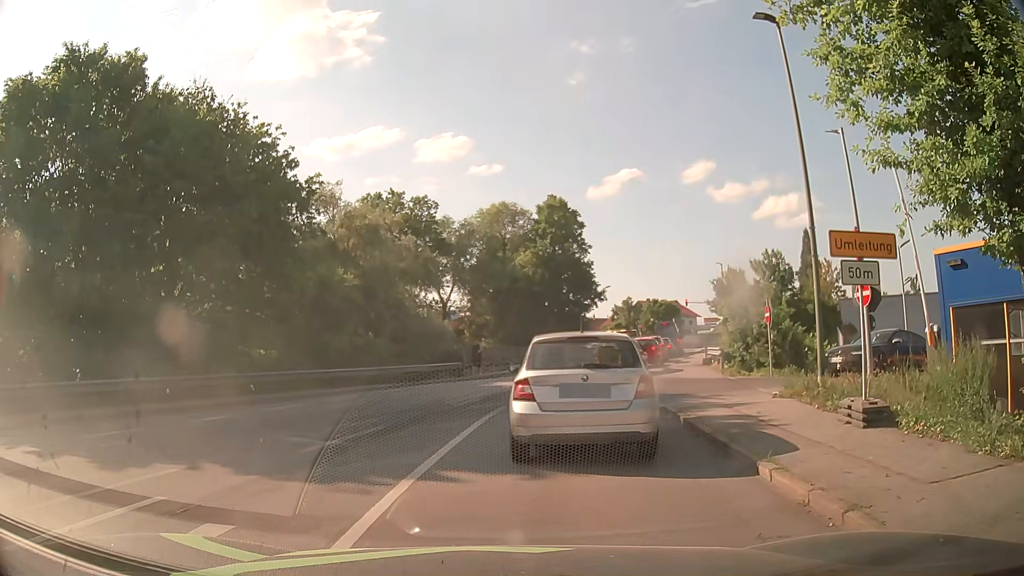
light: Day
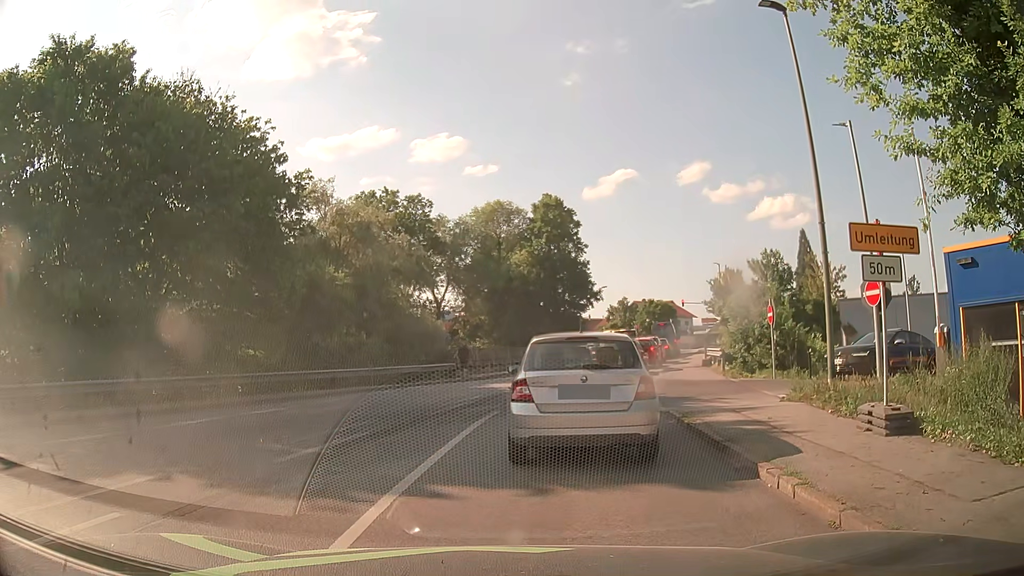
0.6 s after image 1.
(0.0, +0.7) m; 0°
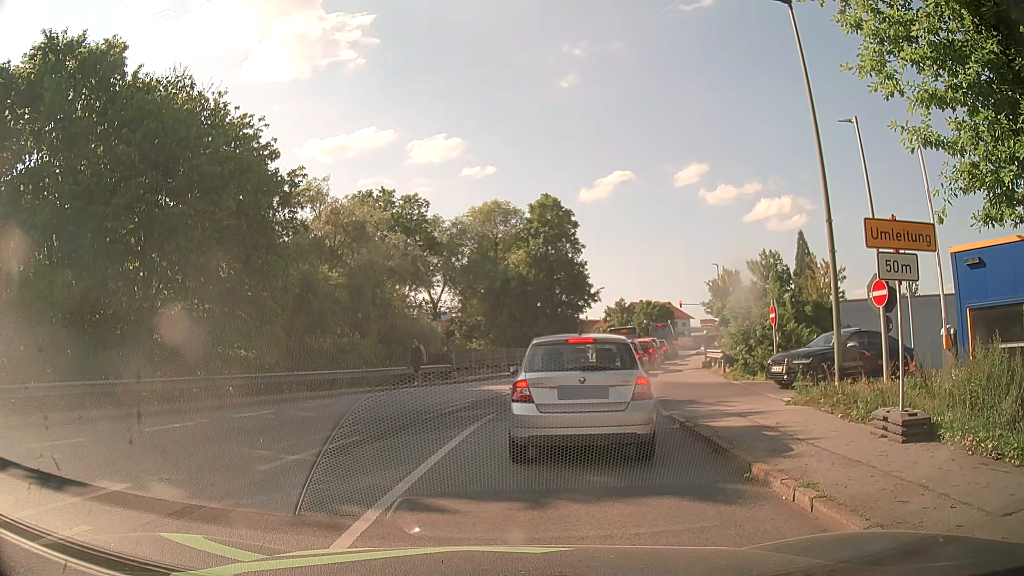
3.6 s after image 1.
(0.0, +0.5) m; 0°
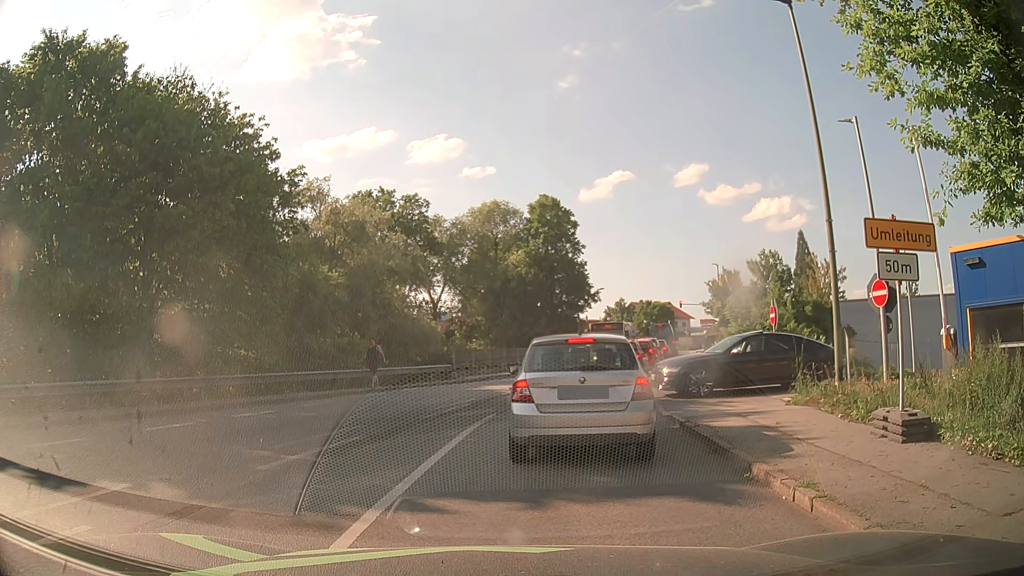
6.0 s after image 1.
(0.0, 0.0) m; 0°
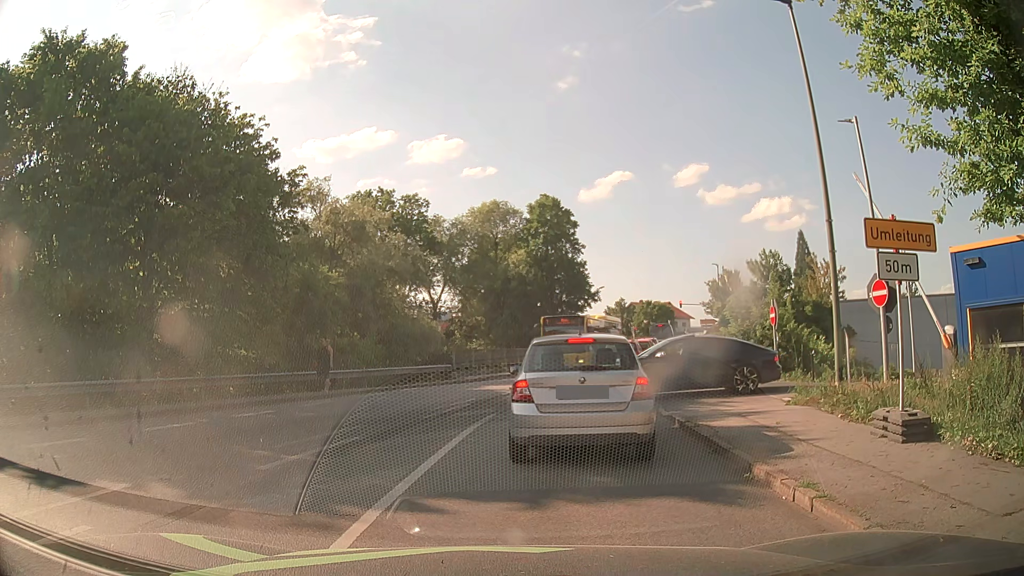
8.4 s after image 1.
(0.0, 0.0) m; 0°
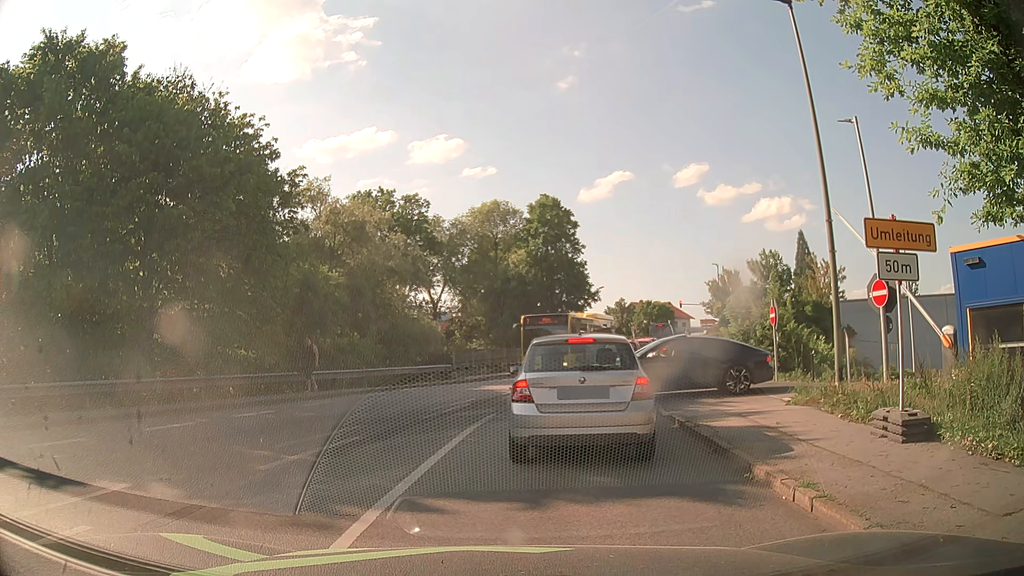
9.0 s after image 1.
(0.0, 0.0) m; 0°
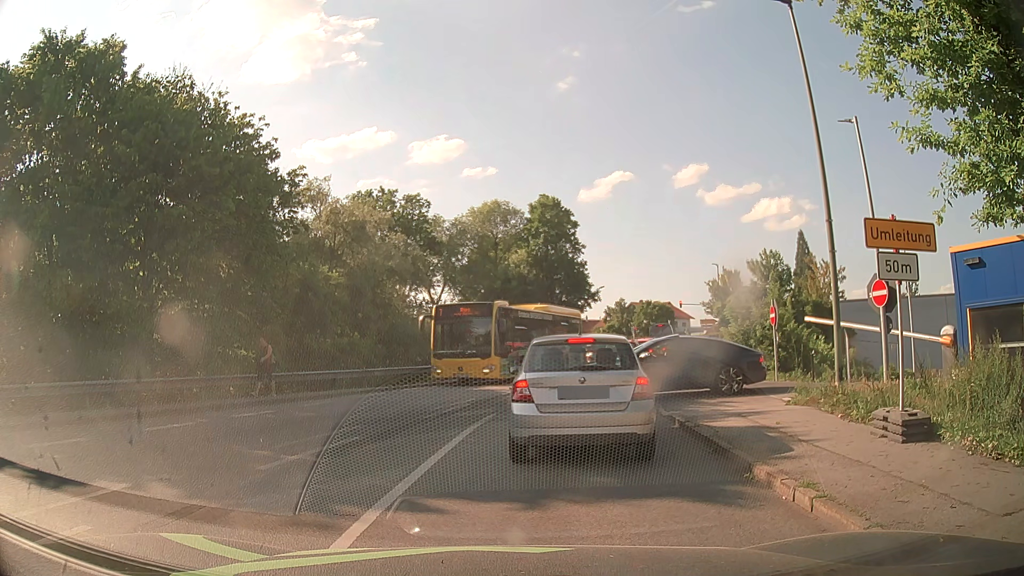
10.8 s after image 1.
(0.0, 0.0) m; 0°
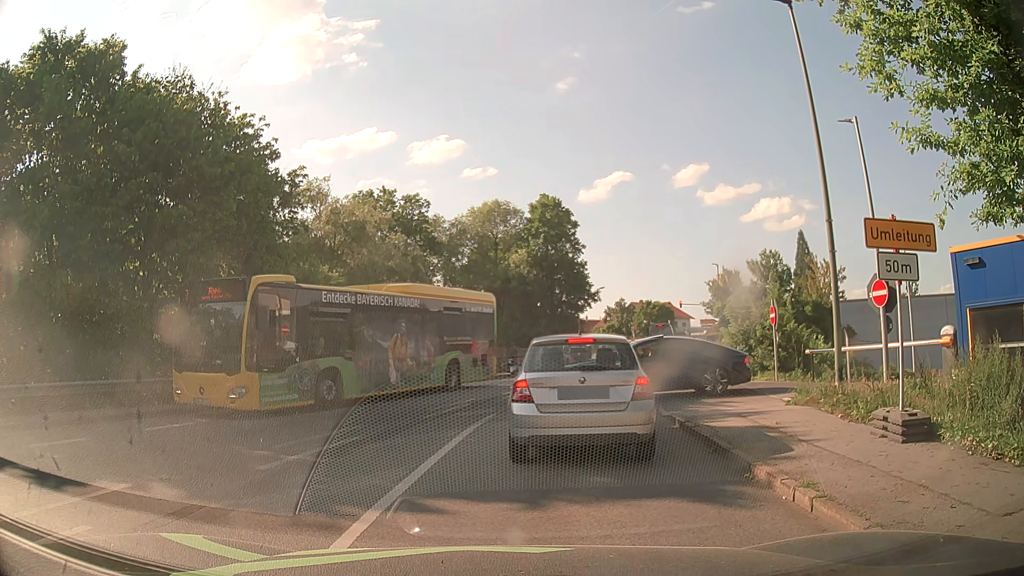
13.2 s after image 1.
(0.0, 0.0) m; 0°
